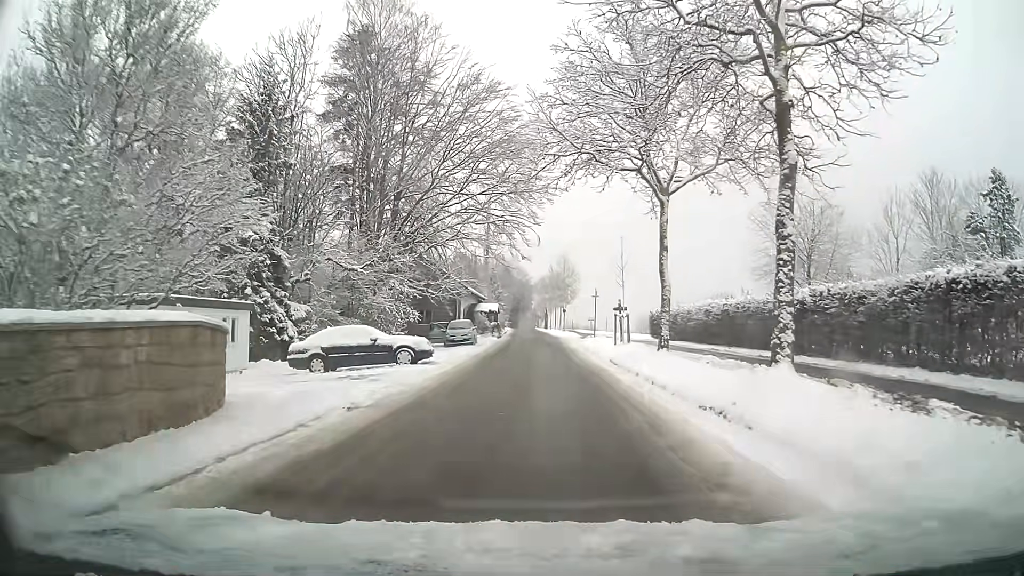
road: residential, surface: asphalt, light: Day
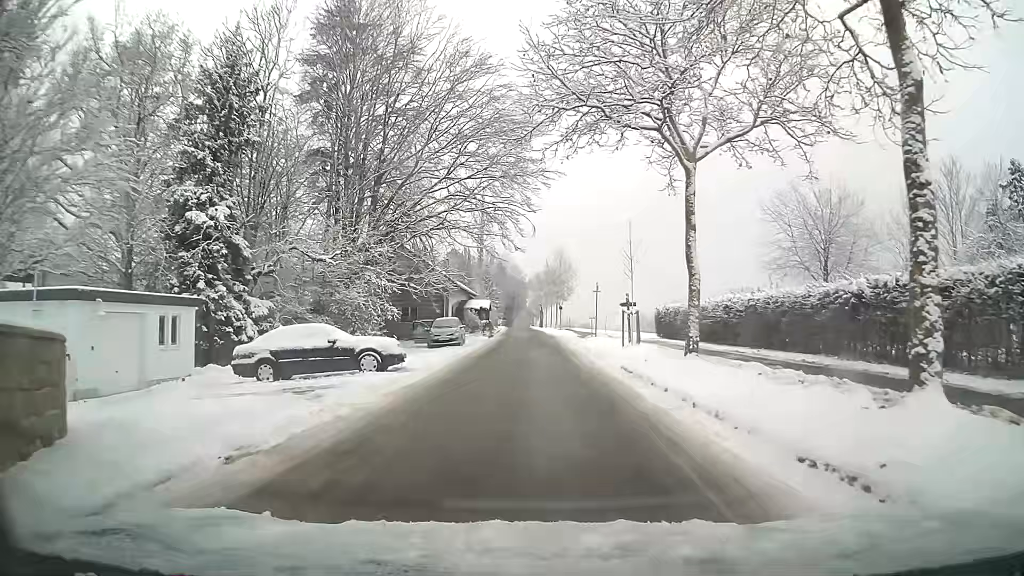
(0.0, +4.0) m; 0°
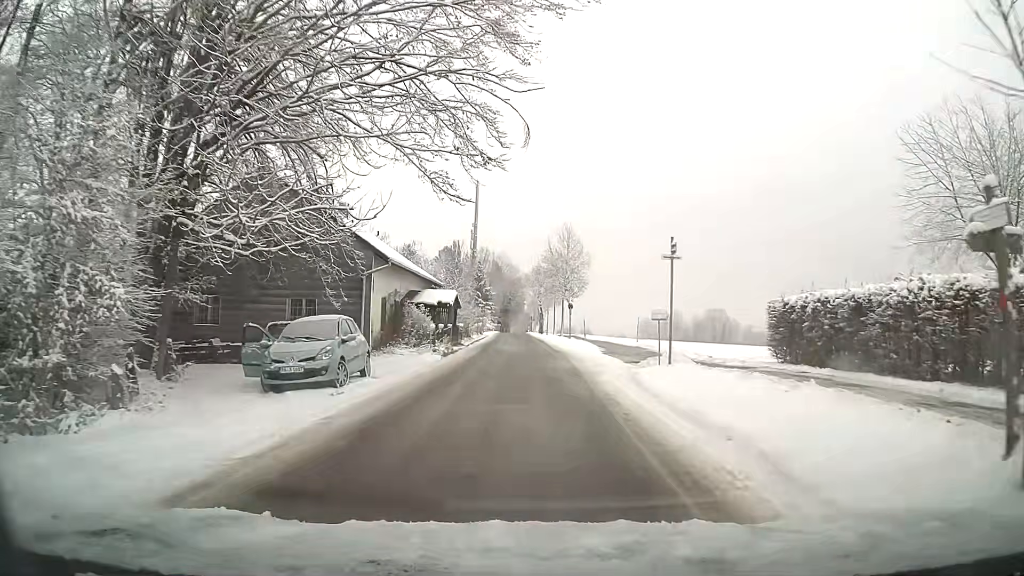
(0.0, +20.8) m; 0°
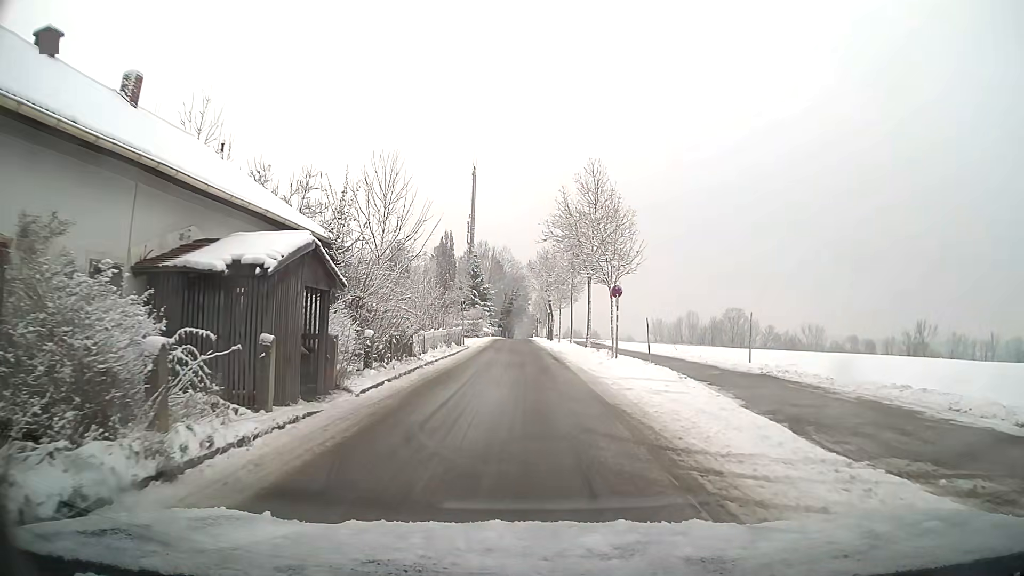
(0.0, +21.2) m; -1°
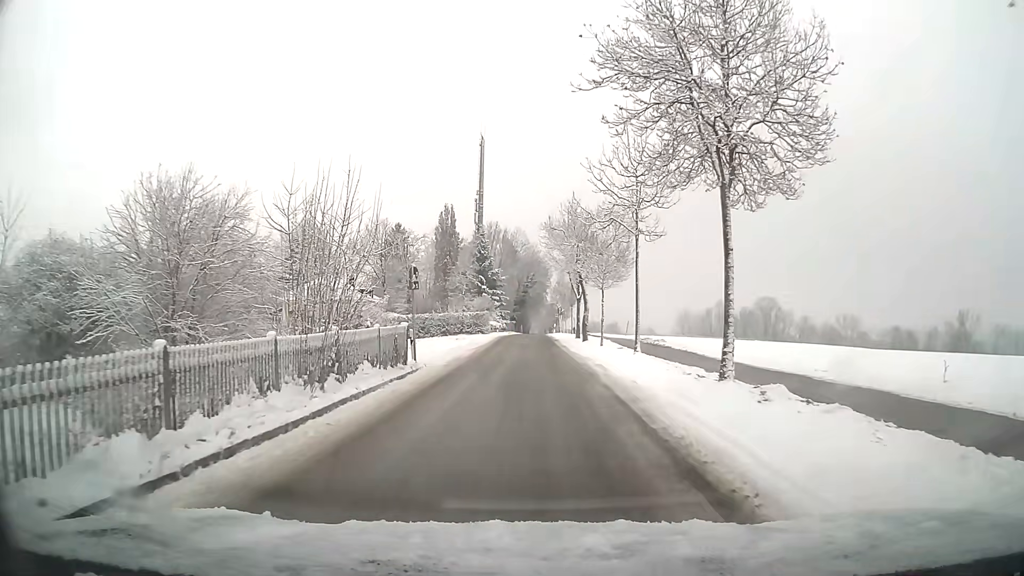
(-0.3, +21.5) m; -1°
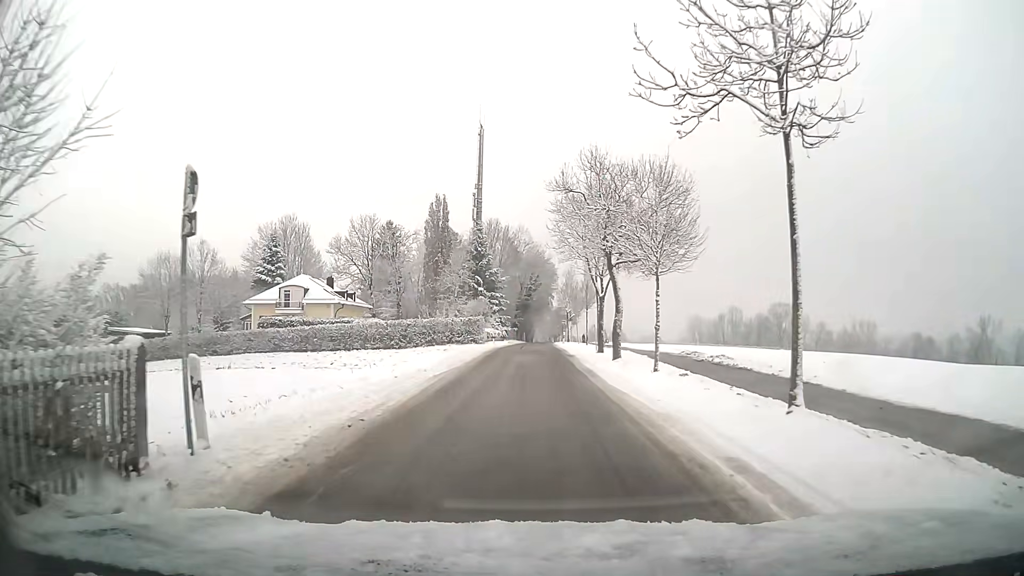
(-0.1, +13.2) m; 0°
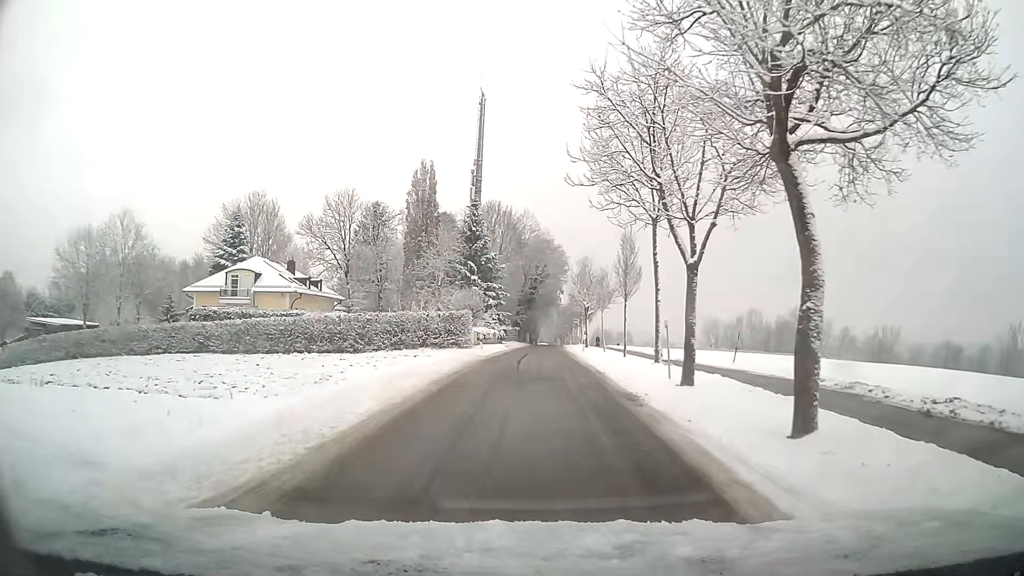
(-0.2, +17.8) m; 0°
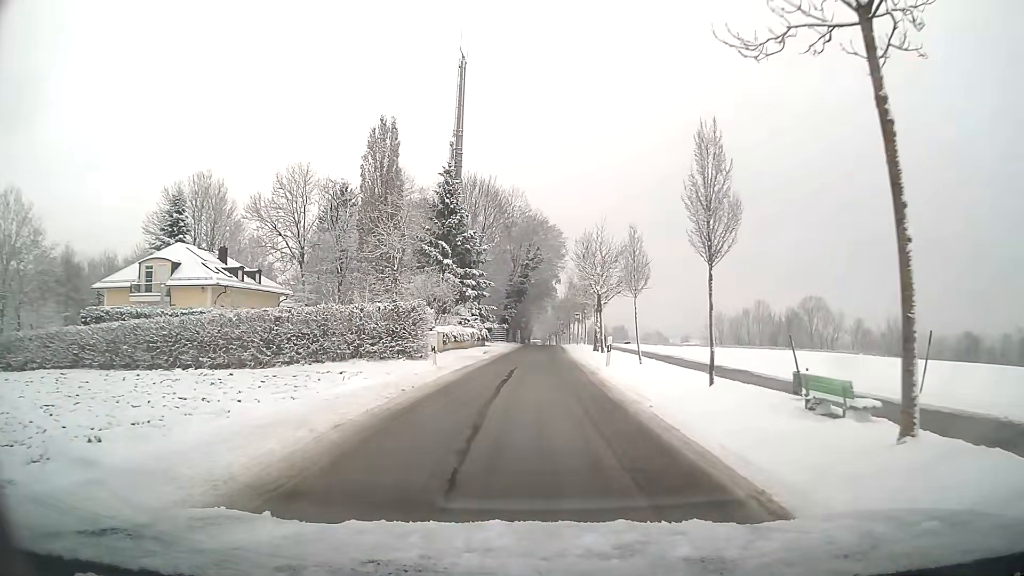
(+0.1, +16.3) m; +1°
(0, +10) (0, +20) (0, +30) (0, +40) (+1, +50) (+1, +60) (+1, +70) (+1, +80) (+1, +90) (+1, +100) m
